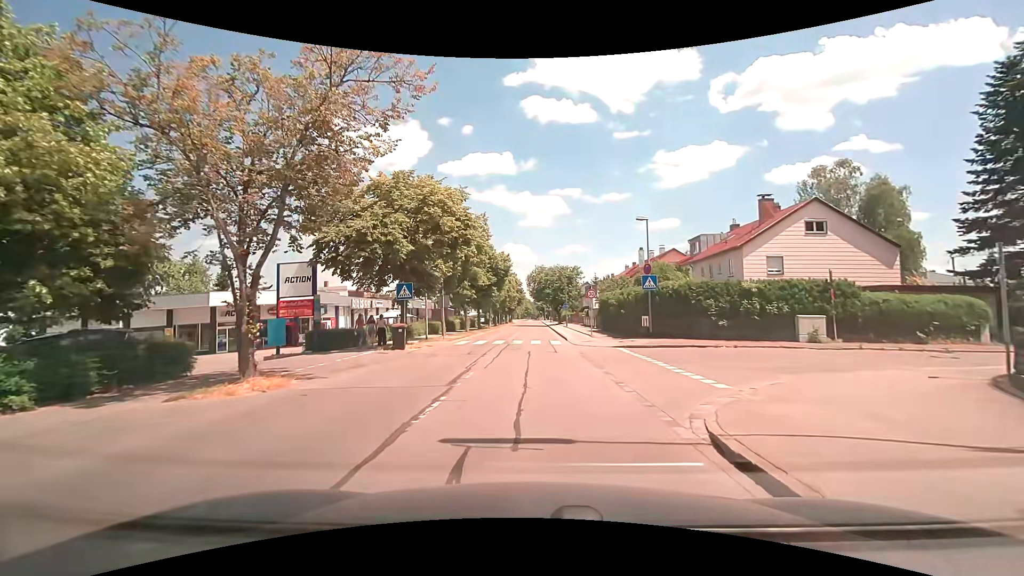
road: tertiary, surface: asphalt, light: Day
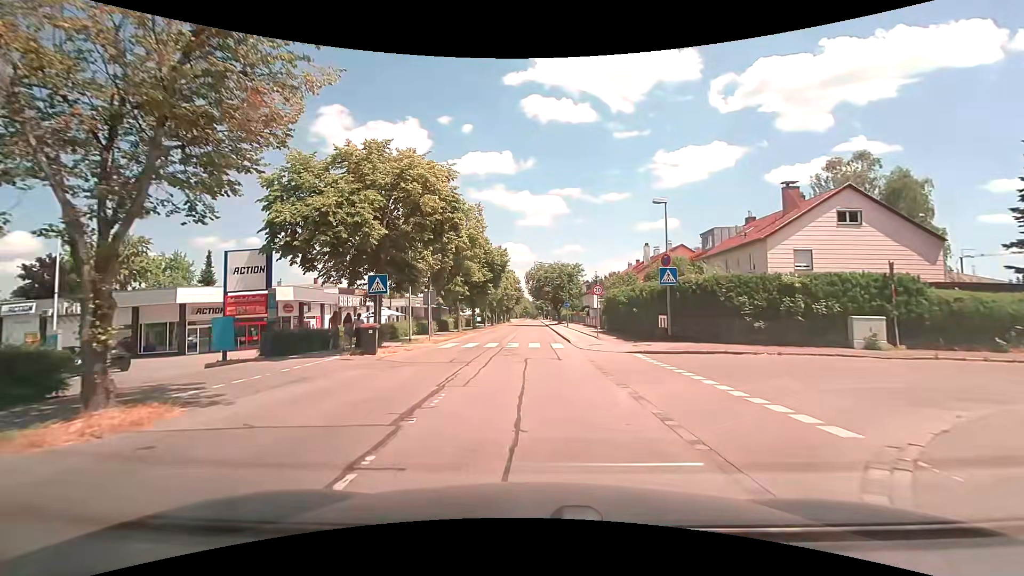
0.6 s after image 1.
(0.0, +3.7) m; -1°
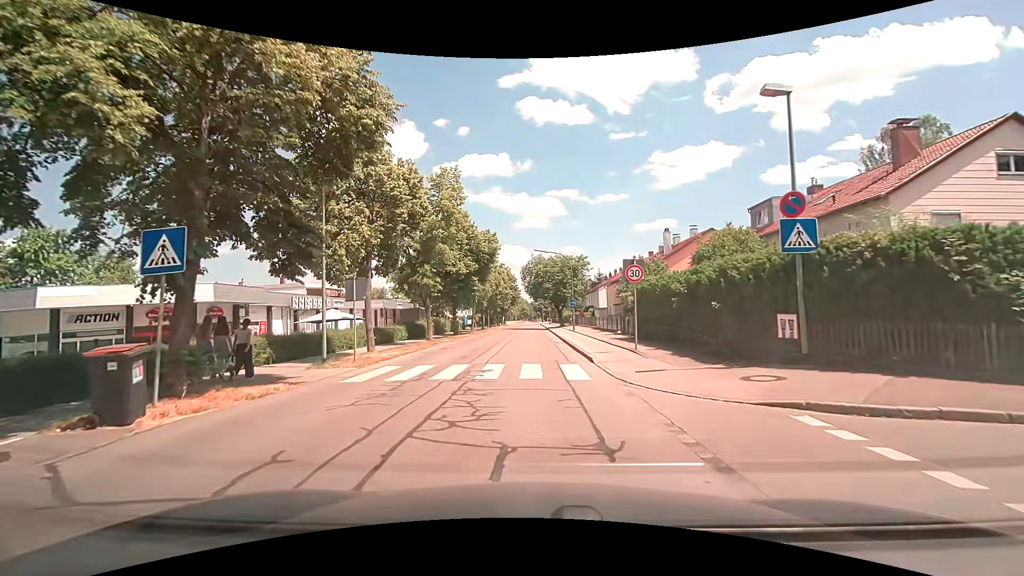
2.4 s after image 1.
(+0.2, +10.8) m; +2°
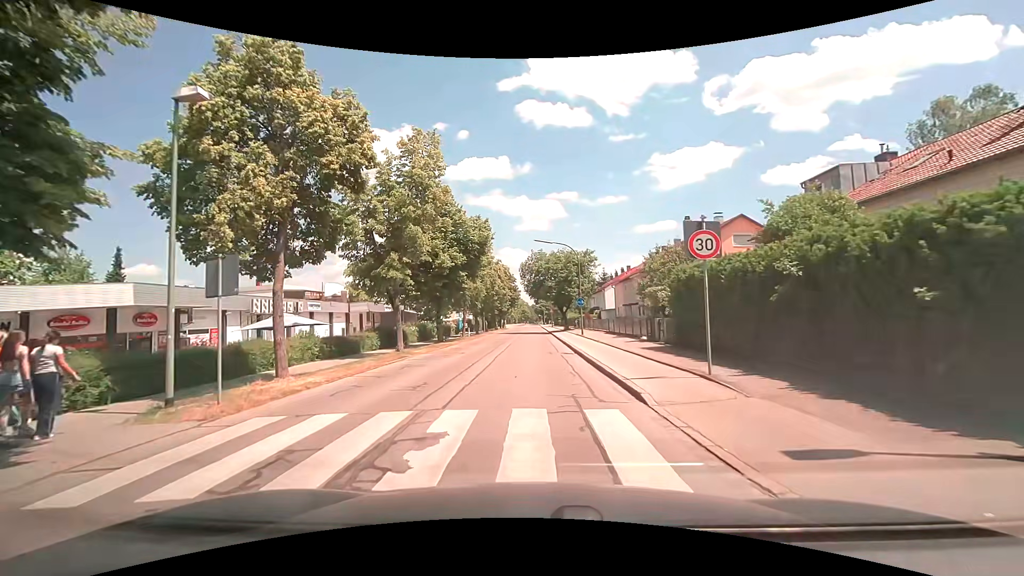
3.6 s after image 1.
(-0.1, +6.9) m; 0°
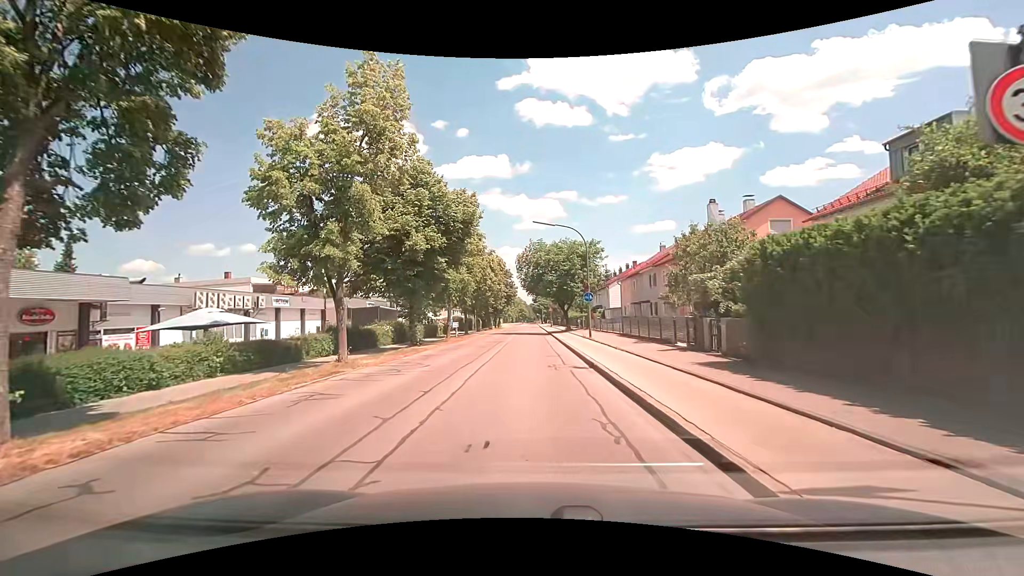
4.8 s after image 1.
(-0.1, +6.6) m; -1°
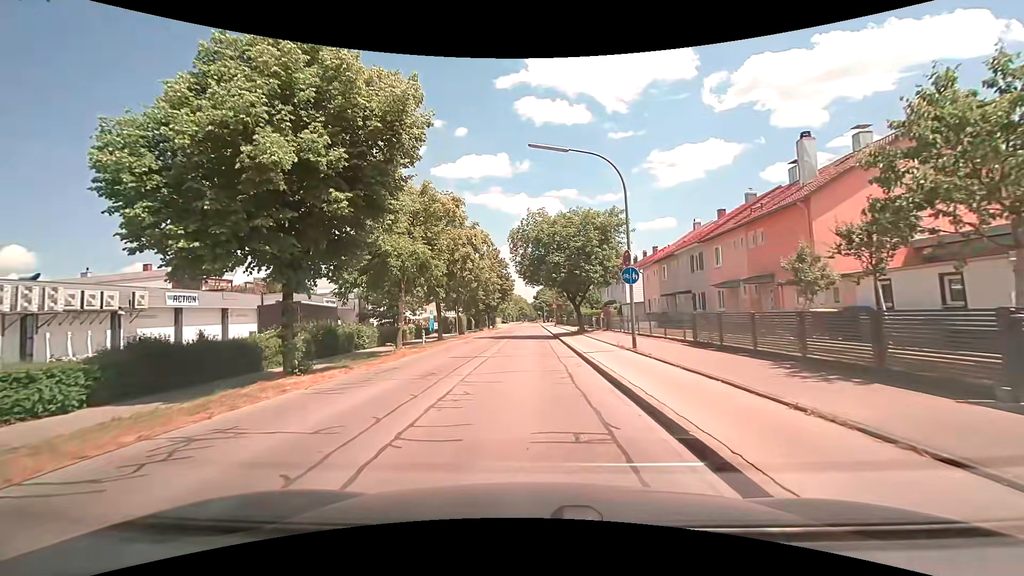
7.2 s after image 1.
(0.0, +13.4) m; -1°
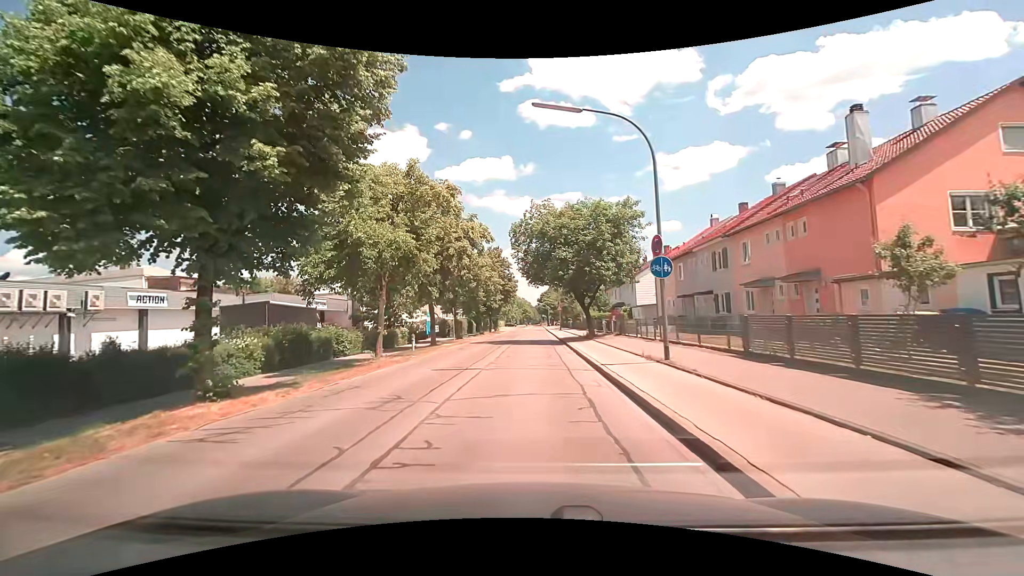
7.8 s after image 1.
(0.0, +3.6) m; 0°
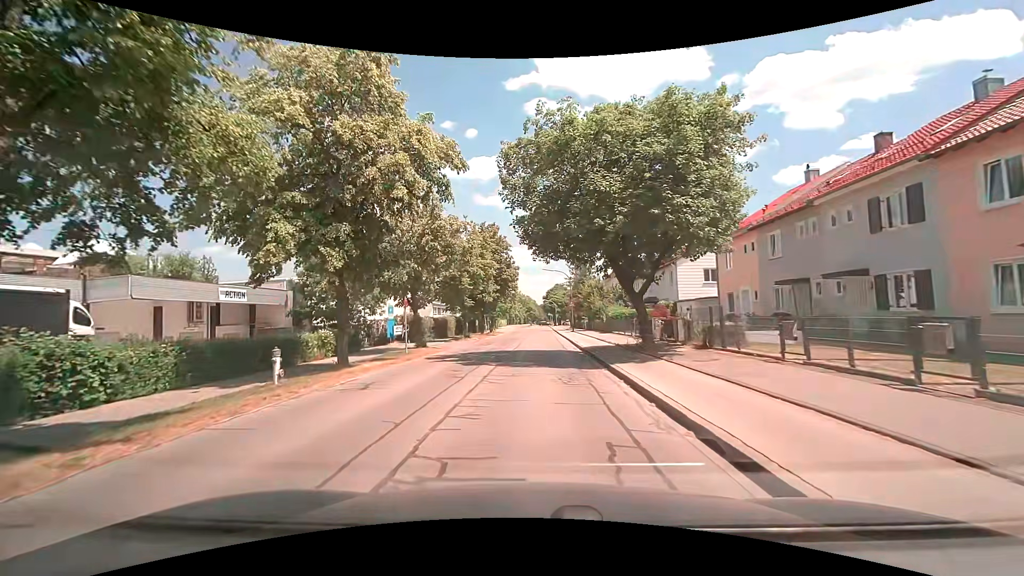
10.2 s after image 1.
(-0.1, +15.1) m; -1°
(0, +10) (0, +20) (0, +30) (+1, +40) (+1, +50) (+1, +60) (+1, +70) (+1, +80) (+2, +90) (+2, +100) m
